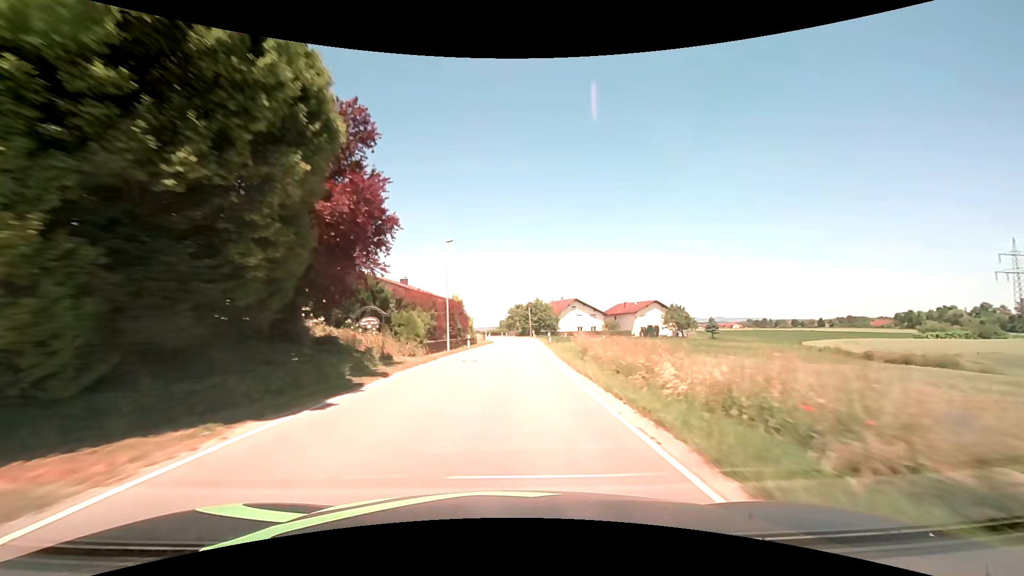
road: secondary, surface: asphalt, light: Day
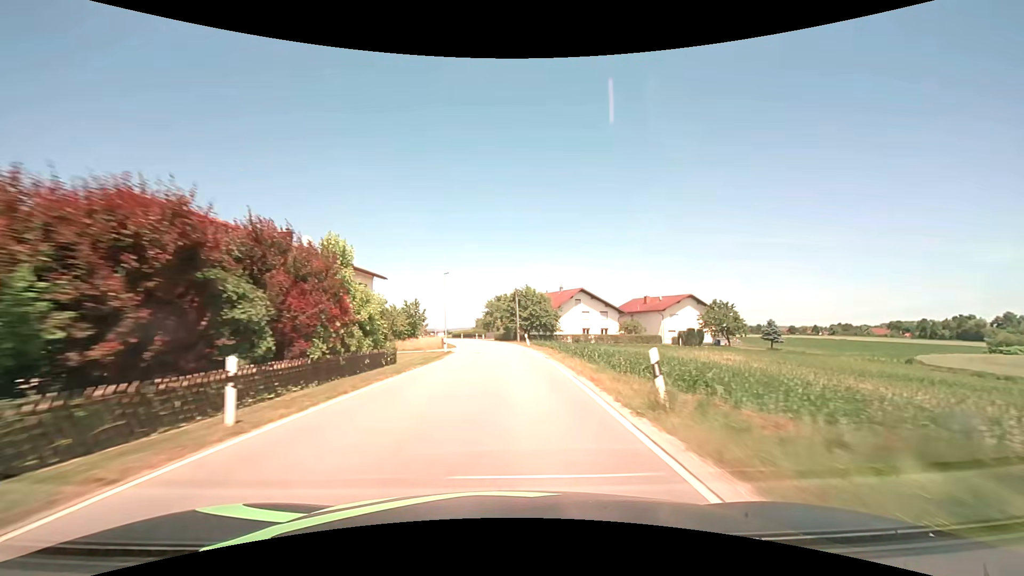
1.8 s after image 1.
(+0.8, +33.4) m; +2°
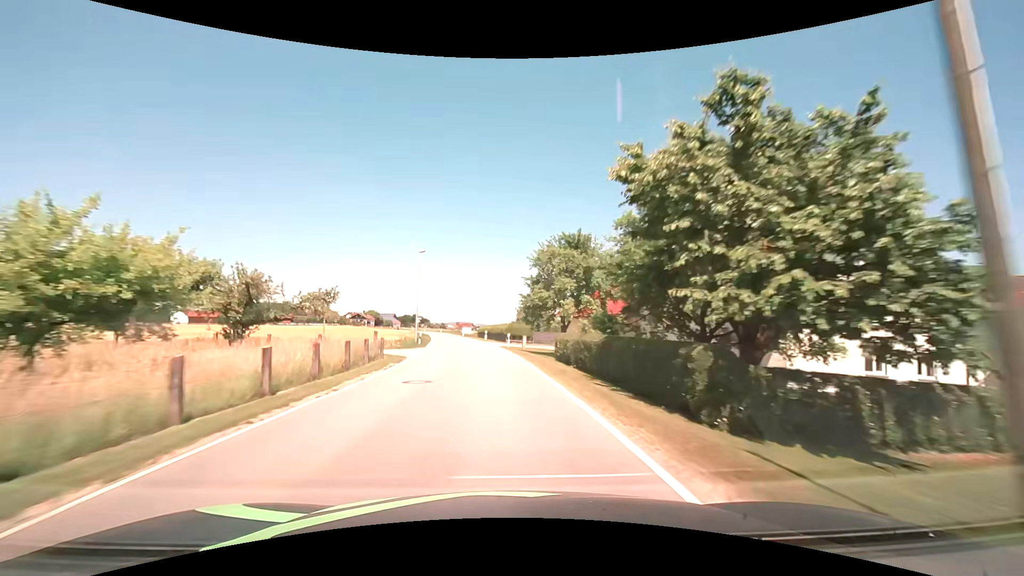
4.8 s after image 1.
(-1.5, +55.7) m; -5°
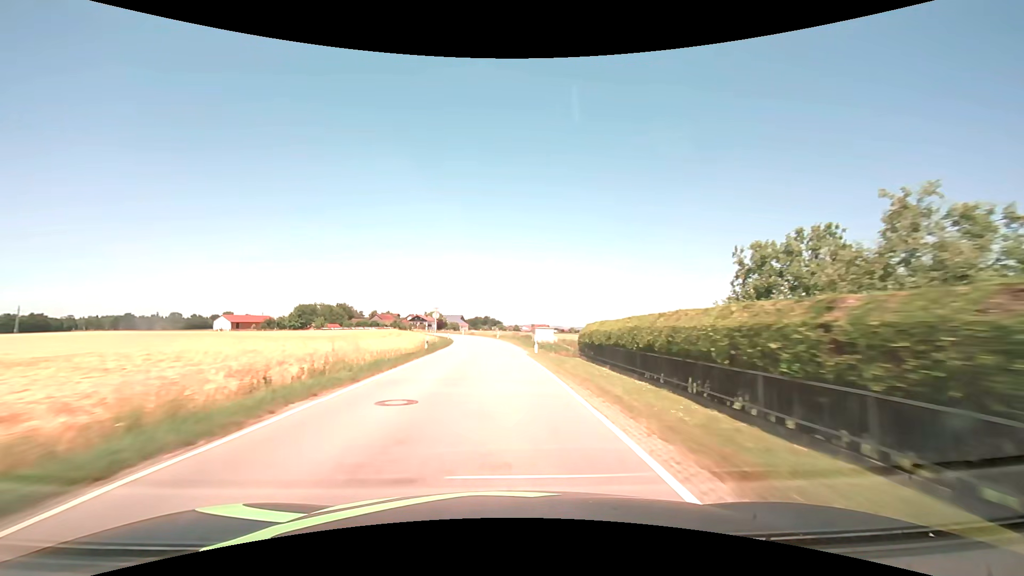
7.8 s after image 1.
(-4.5, +56.5) m; -9°
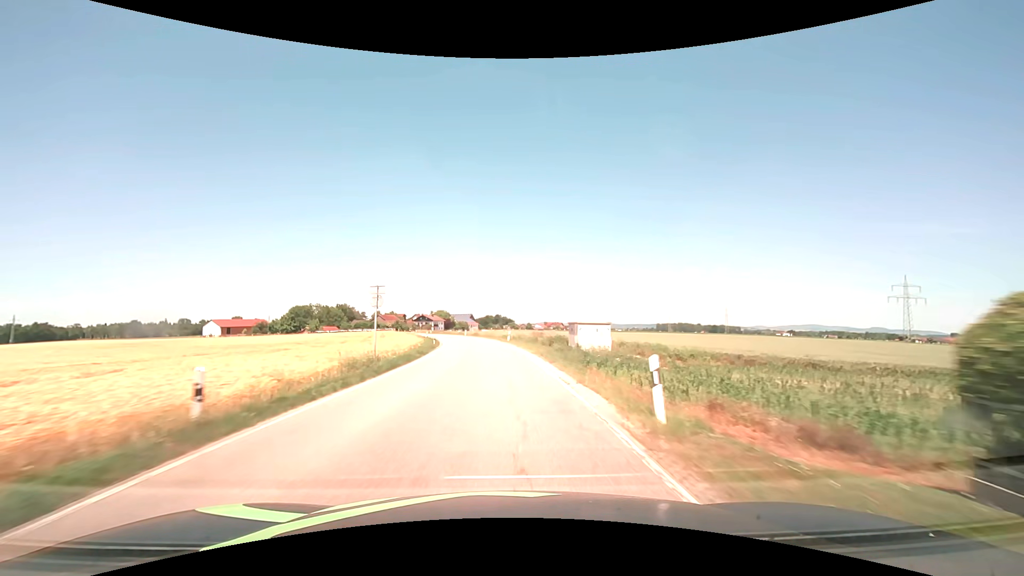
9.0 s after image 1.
(-0.3, +23.1) m; -1°
(0, +10) (0, +20) (-1, +30) (-2, +40) (-3, +50) (-4, +60) (-6, +70) (-8, +79) (-10, +89) (-13, +99) m
